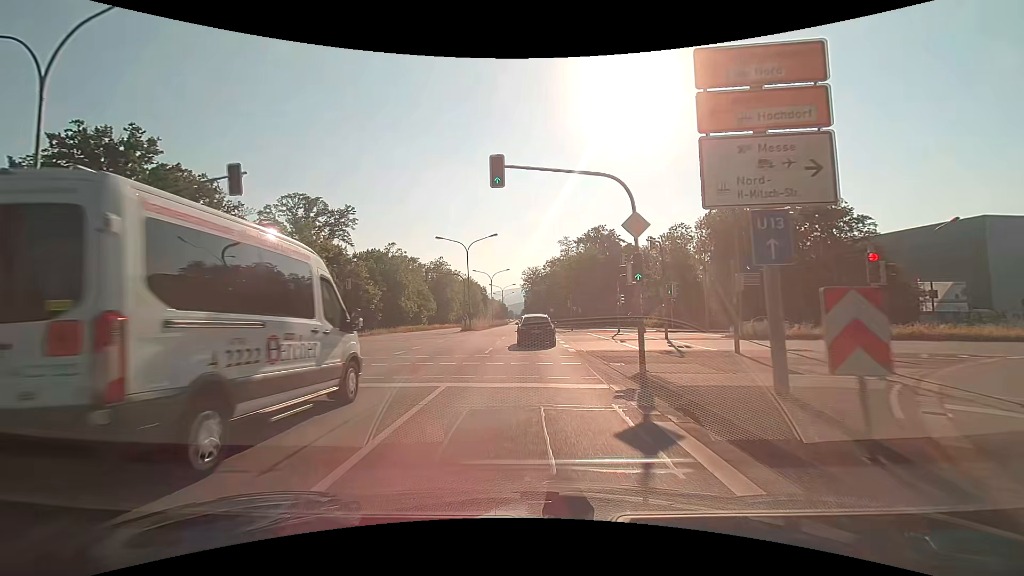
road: primary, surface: asphalt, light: Day
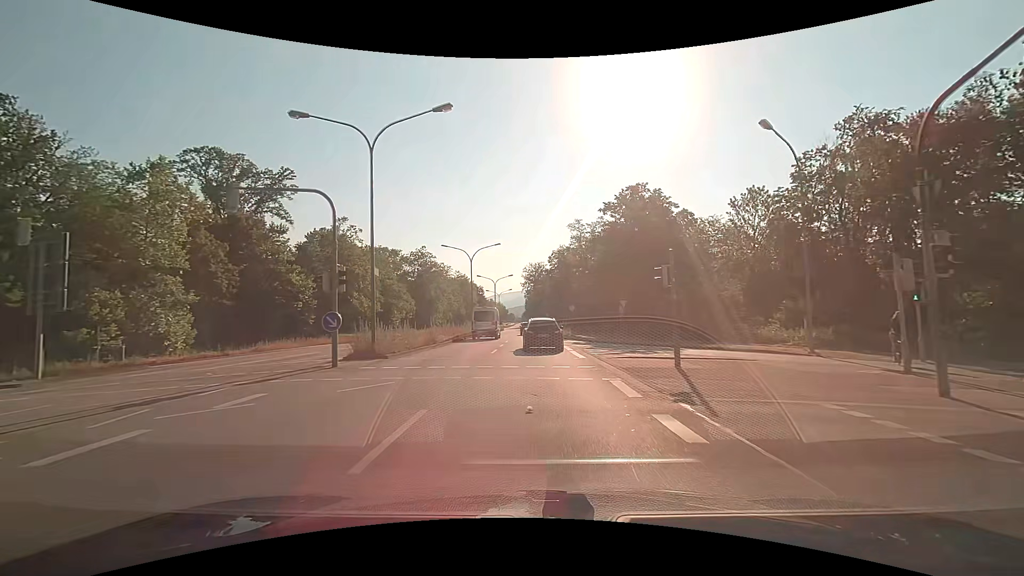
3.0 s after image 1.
(-0.3, +32.9) m; 0°
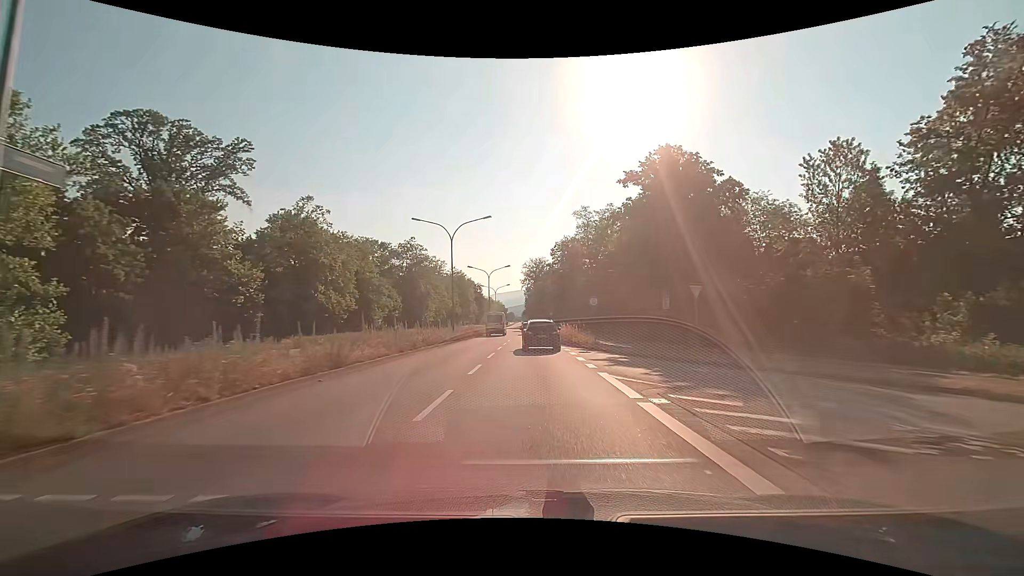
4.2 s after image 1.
(-0.1, +14.0) m; 0°
(0, +10) (0, +20) (0, +30) (0, +40) (0, +50) (0, +60) (-1, +70) (-1, +80) (-1, +90) (-1, +100) m
